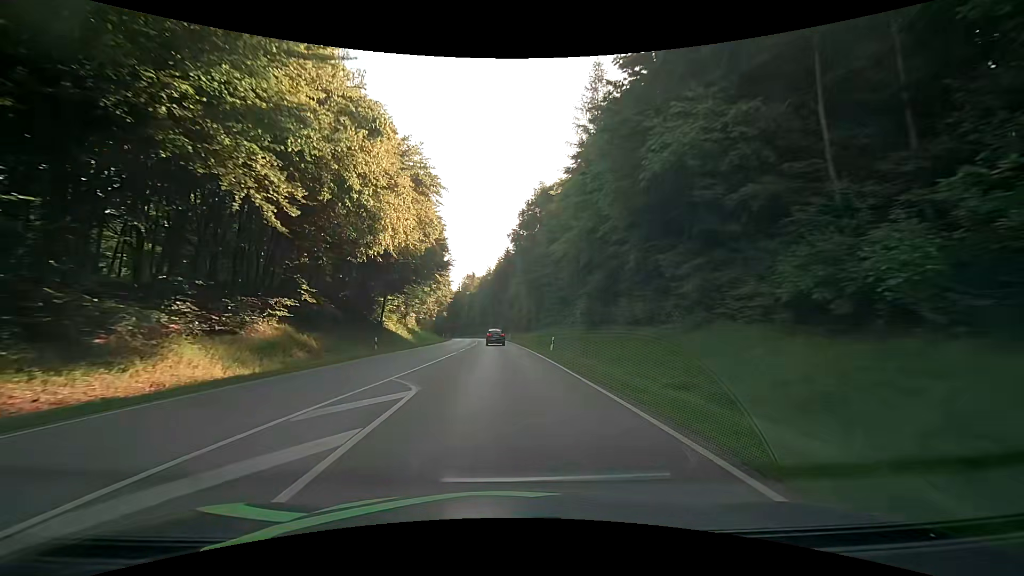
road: secondary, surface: asphalt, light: Day
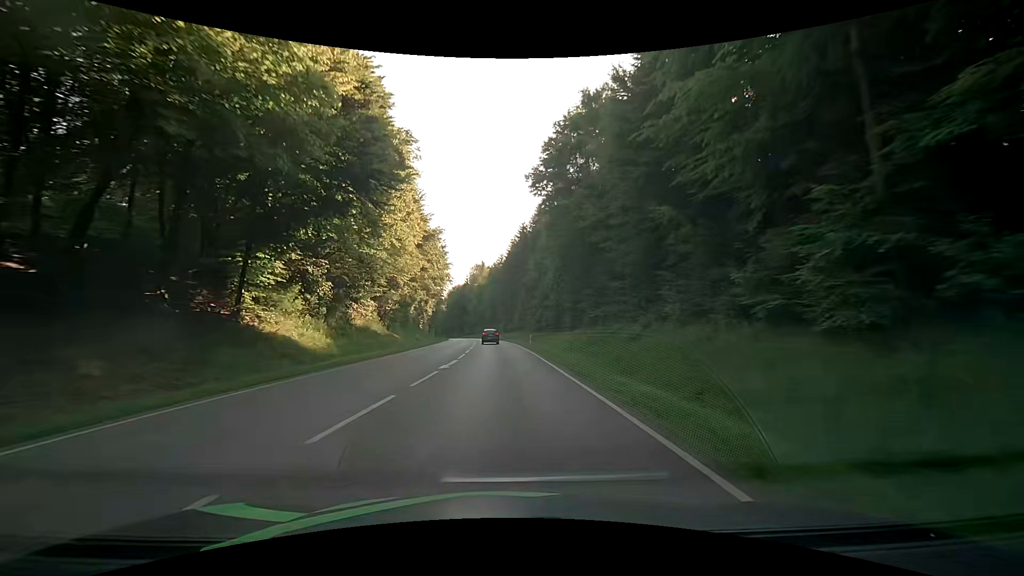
(-0.3, +31.8) m; -1°
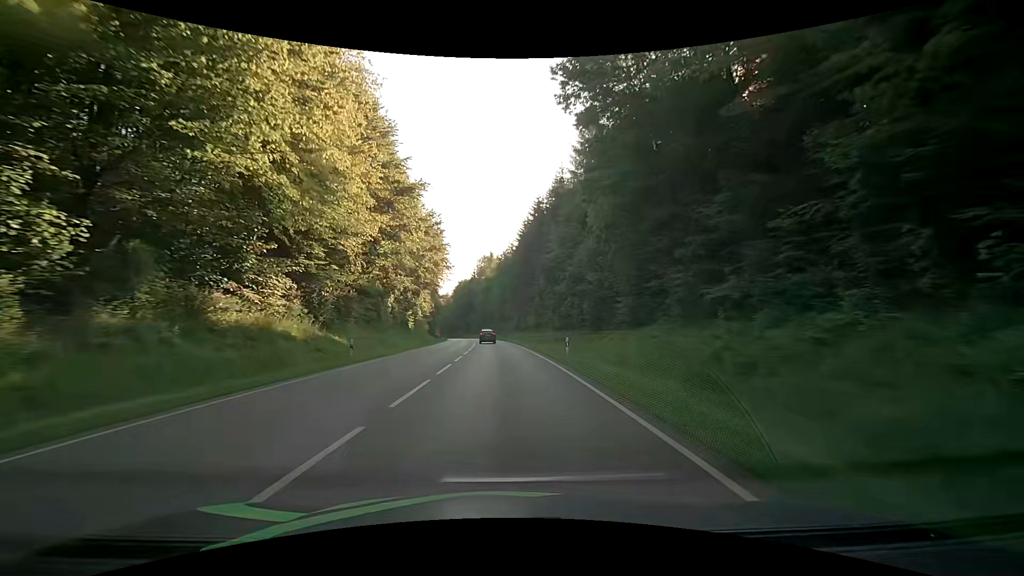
(-0.2, +21.4) m; 0°
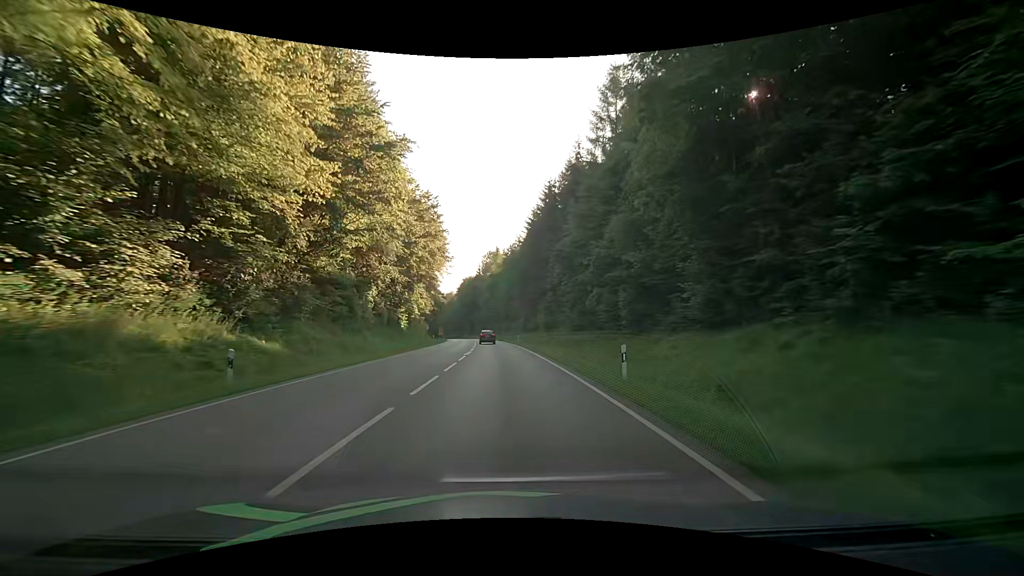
(-0.2, +10.7) m; -2°
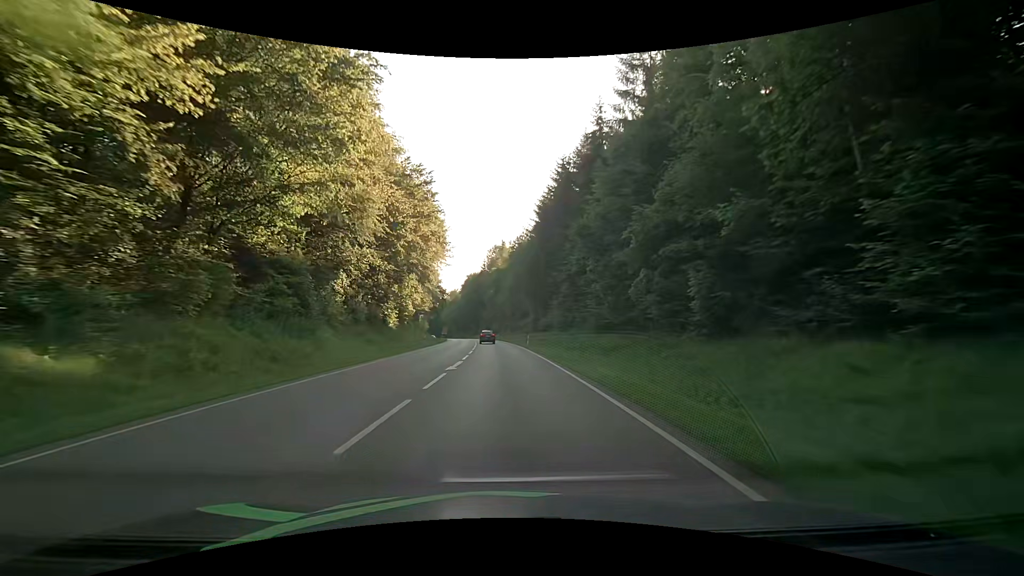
(0.0, +10.7) m; 0°
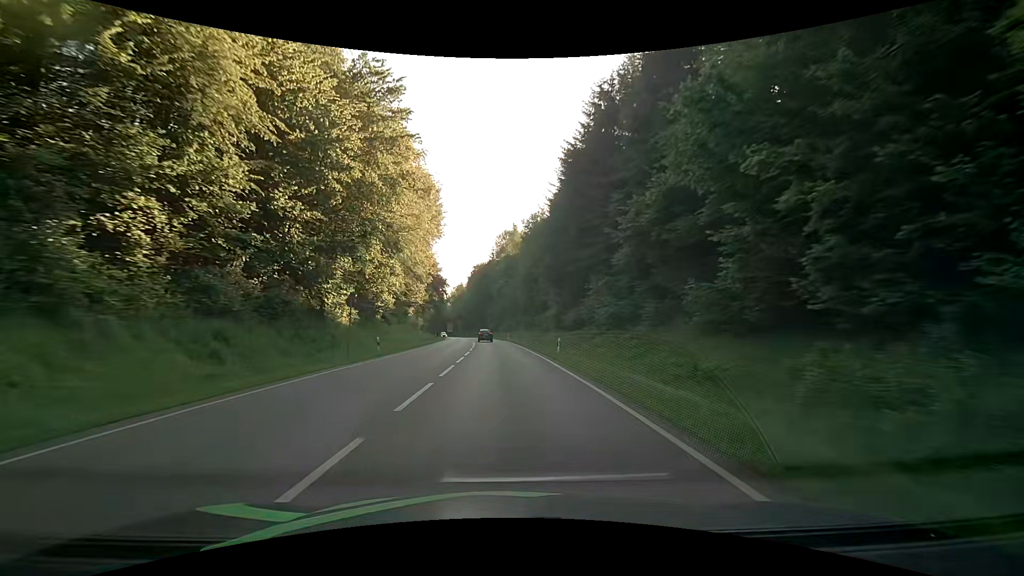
(-0.3, +21.5) m; -2°
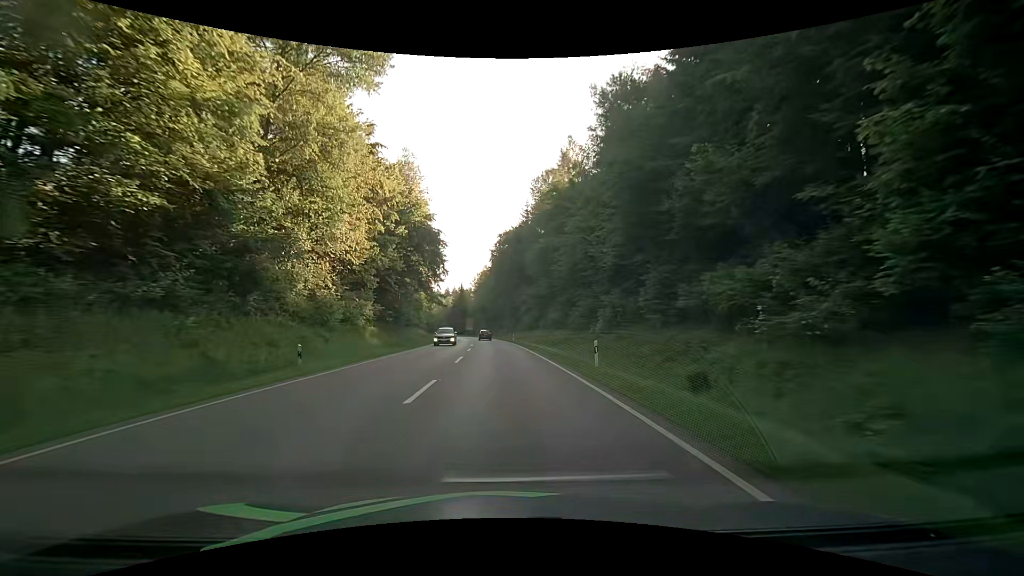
(-1.5, +54.1) m; -3°
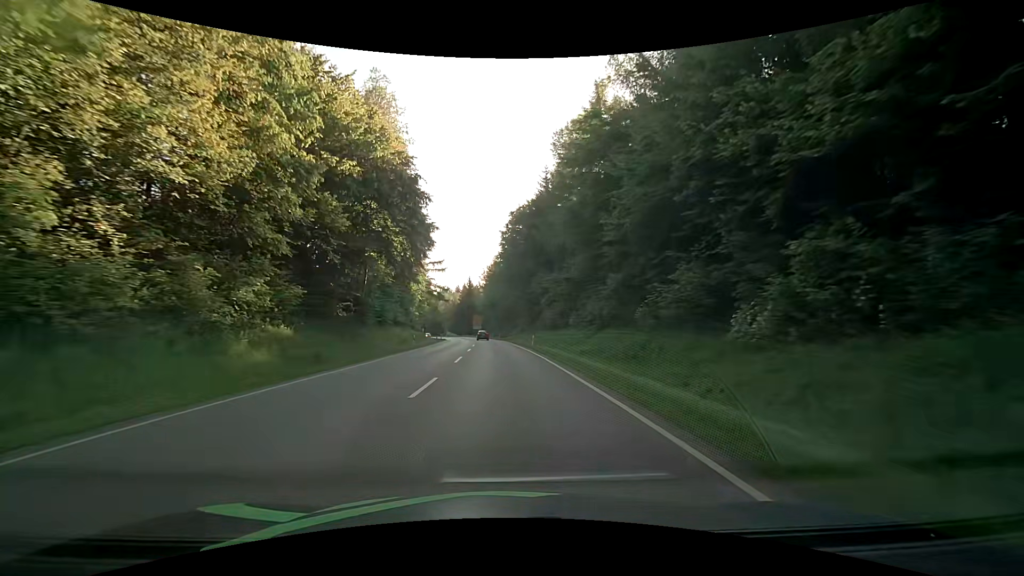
(-0.5, +21.7) m; -2°
(0, +10) (0, +20) (-1, +30) (-1, +40) (-2, +50) (-2, +60) (-3, +70) (-4, +80) (-5, +90) (-6, +100) m
